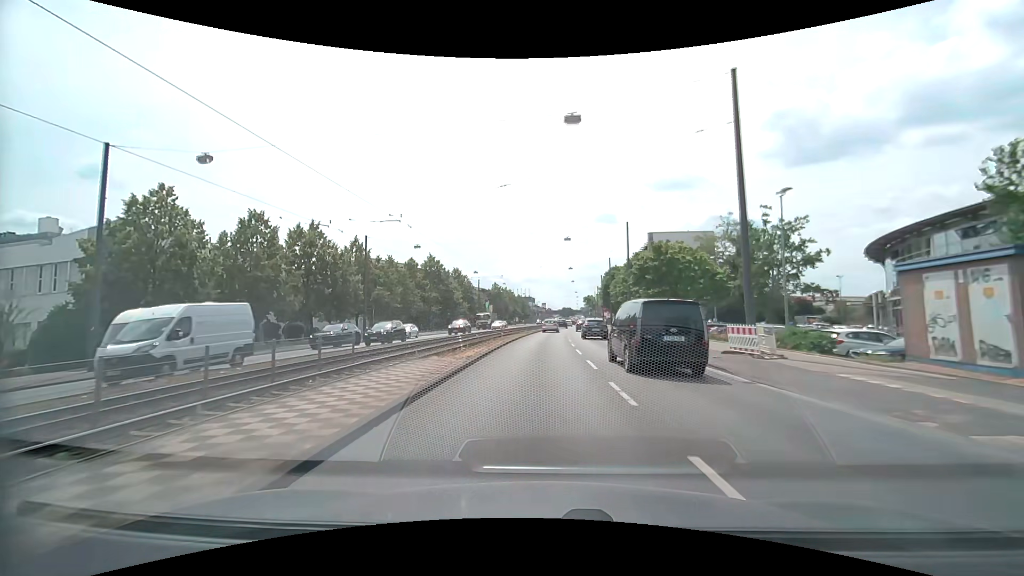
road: primary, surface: asphalt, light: Day
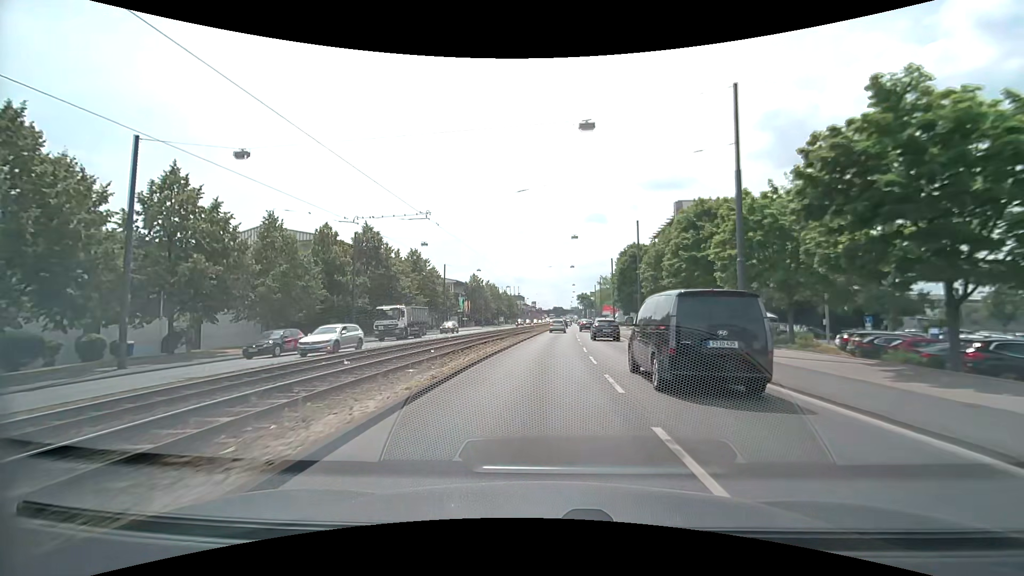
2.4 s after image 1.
(+0.3, +28.7) m; +1°
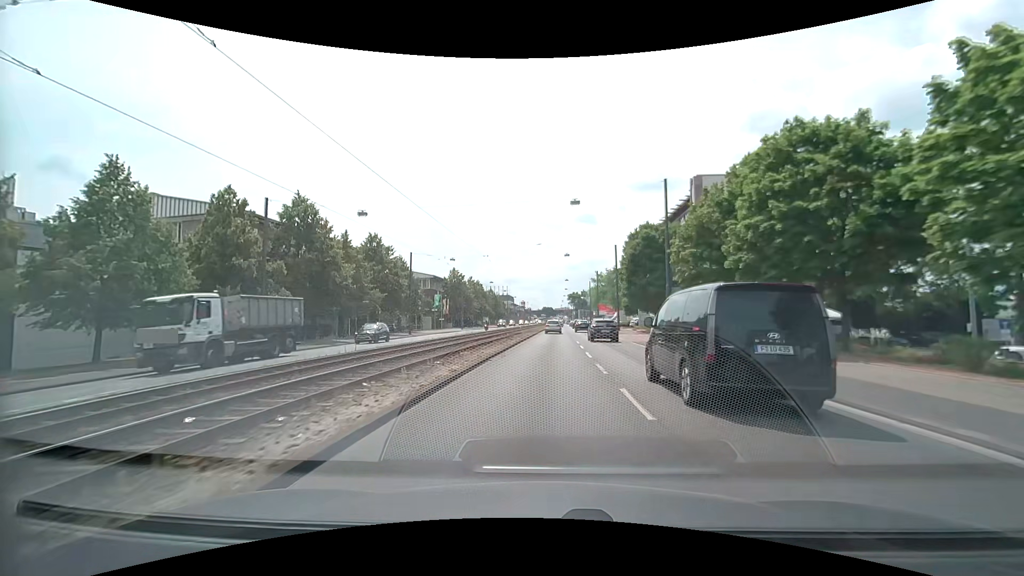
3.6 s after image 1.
(+0.2, +14.5) m; +1°
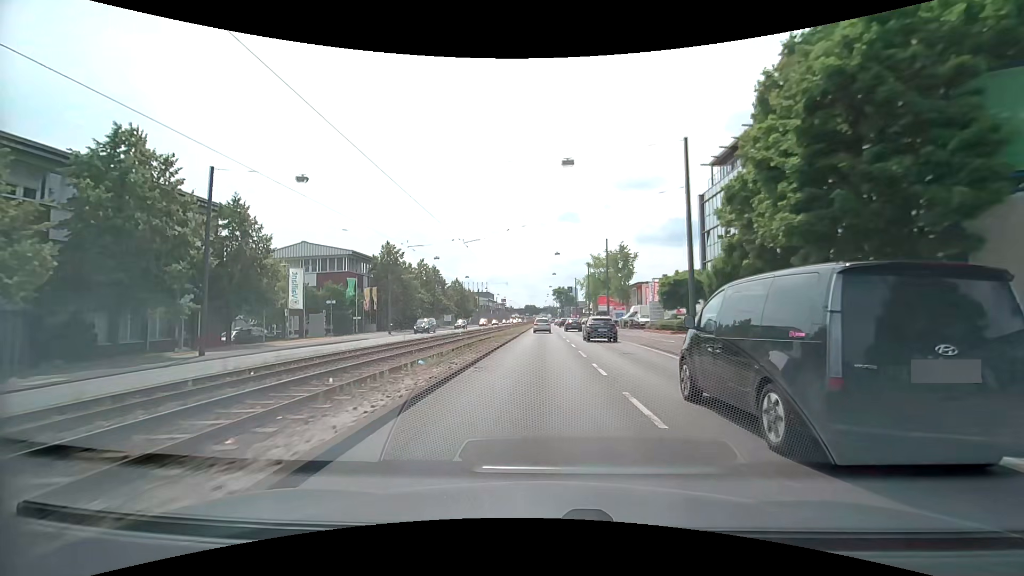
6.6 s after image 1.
(+0.8, +36.6) m; +2°
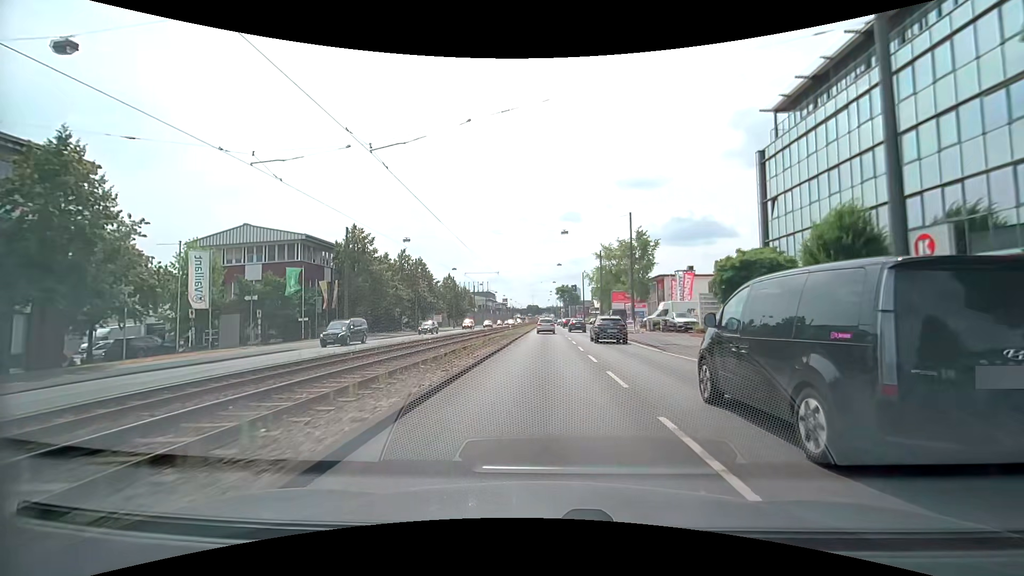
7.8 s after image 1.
(-0.1, +14.4) m; -1°
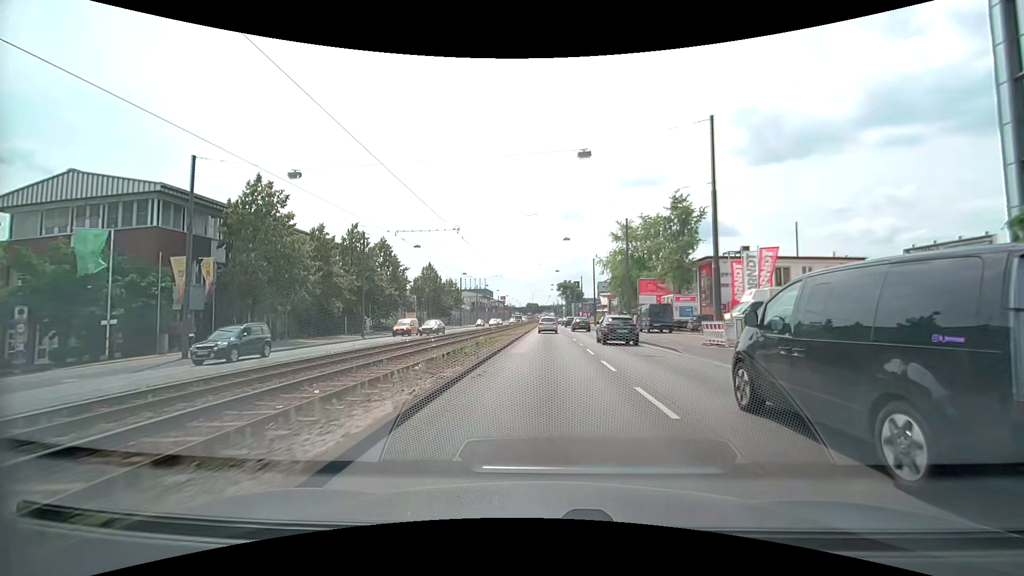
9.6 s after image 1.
(+0.1, +21.2) m; 0°
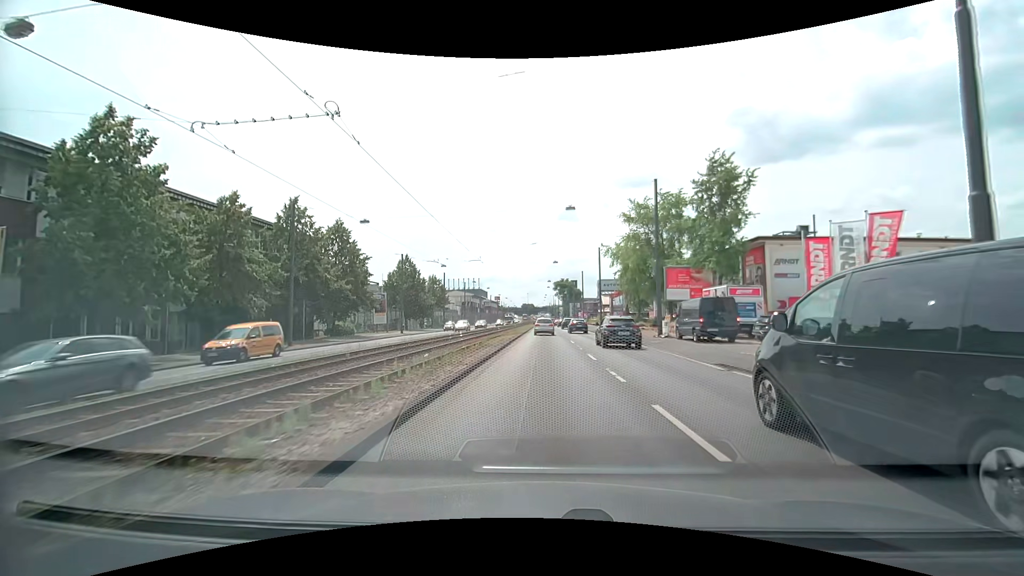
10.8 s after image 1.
(0.0, +13.8) m; 0°
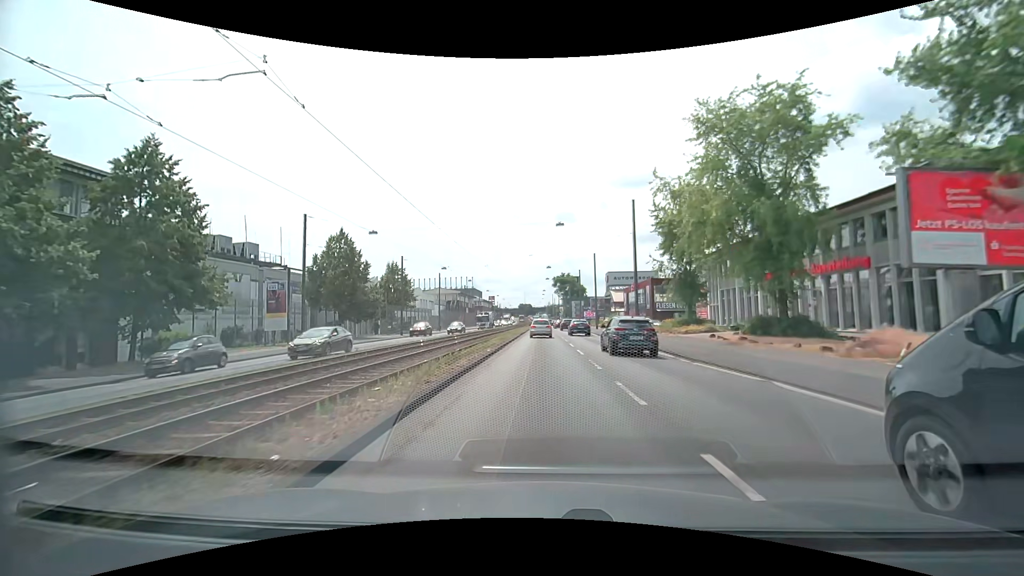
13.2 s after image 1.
(+0.3, +26.9) m; +1°
(0, +10) (0, +20) (0, +30) (0, +40) (0, +50) (0, +60) (-1, +70) (-1, +80) (-1, +90) (-1, +100) m
